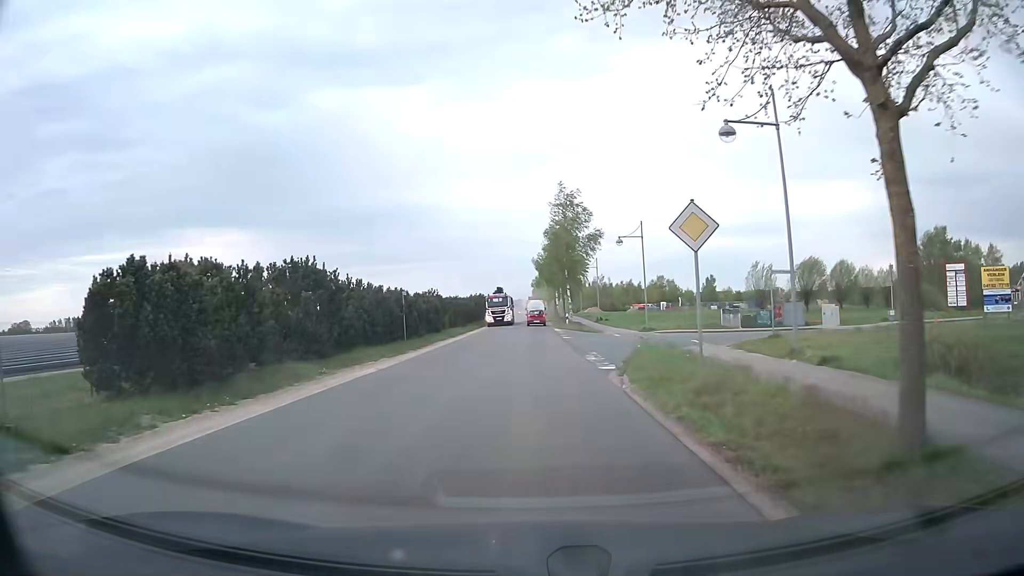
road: tertiary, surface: asphalt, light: Day
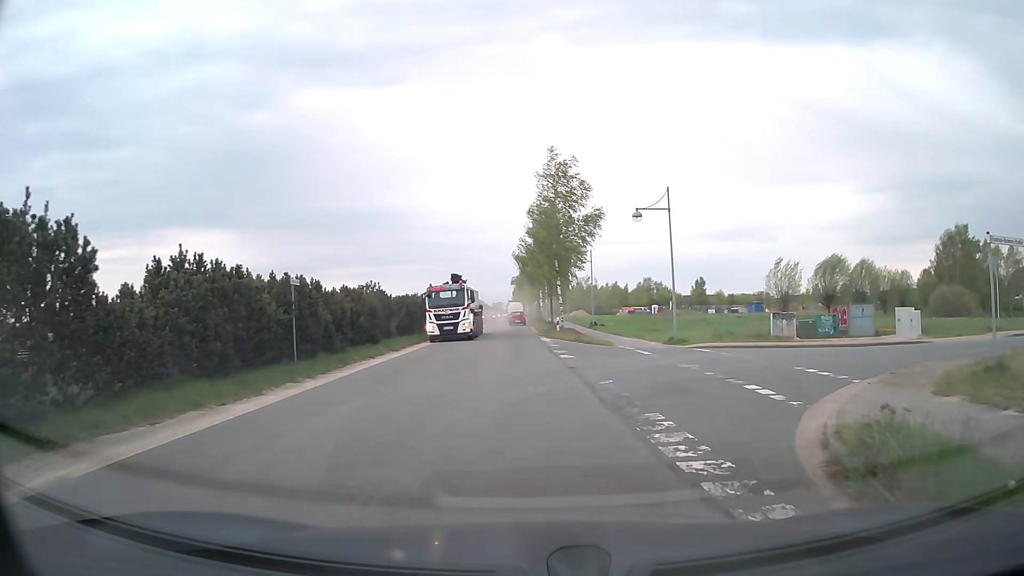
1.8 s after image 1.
(0.0, +13.3) m; +1°
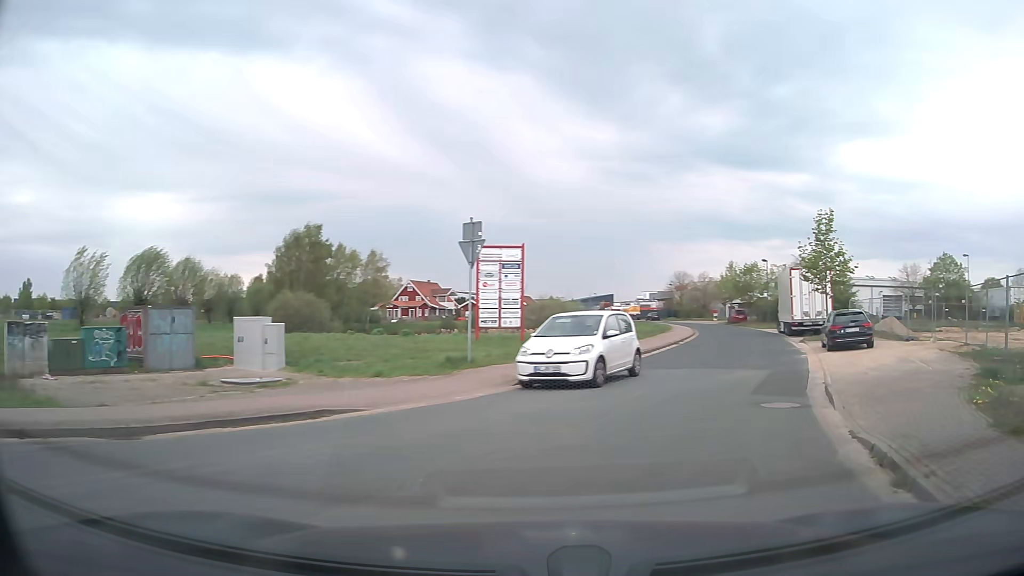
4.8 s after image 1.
(+7.4, +16.2) m; +58°
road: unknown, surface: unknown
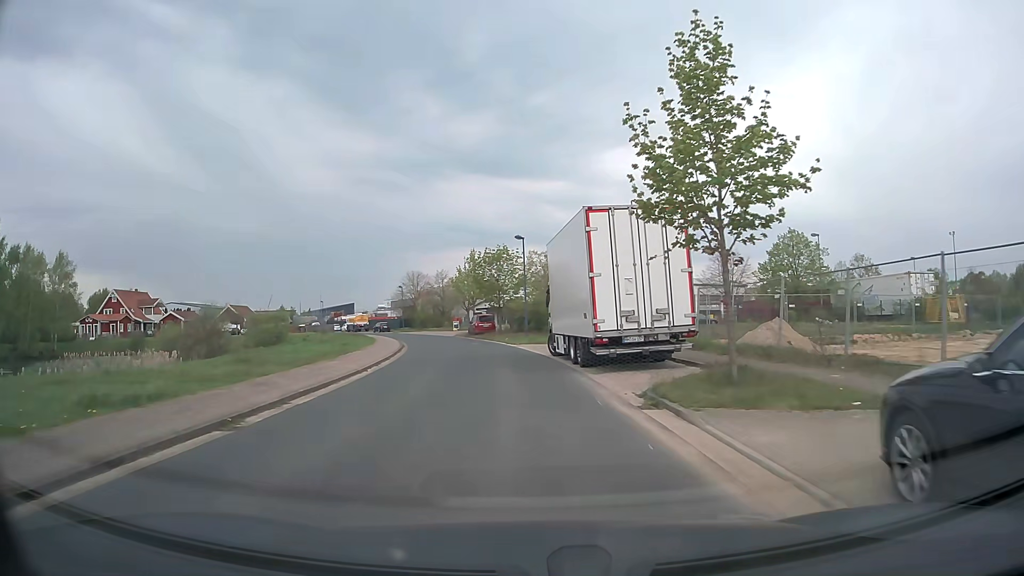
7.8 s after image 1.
(+7.6, +22.6) m; +22°
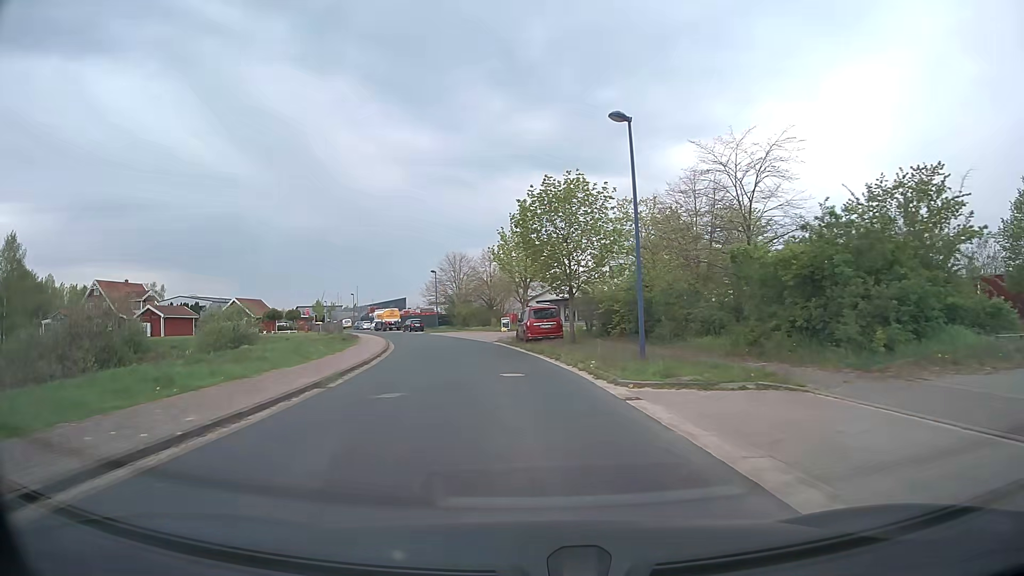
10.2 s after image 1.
(-1.3, +24.9) m; -5°
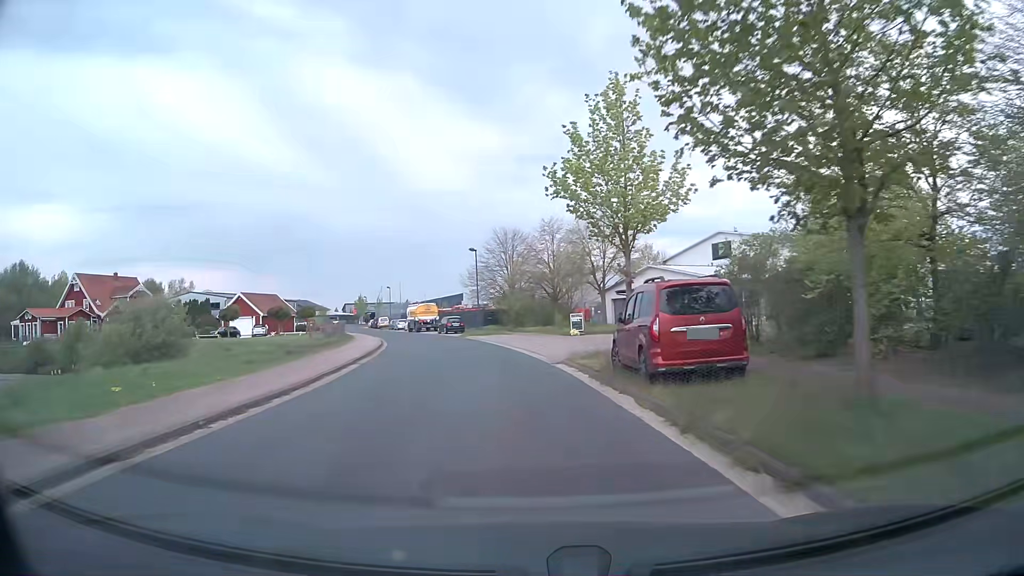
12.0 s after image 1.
(-1.1, +20.7) m; -6°
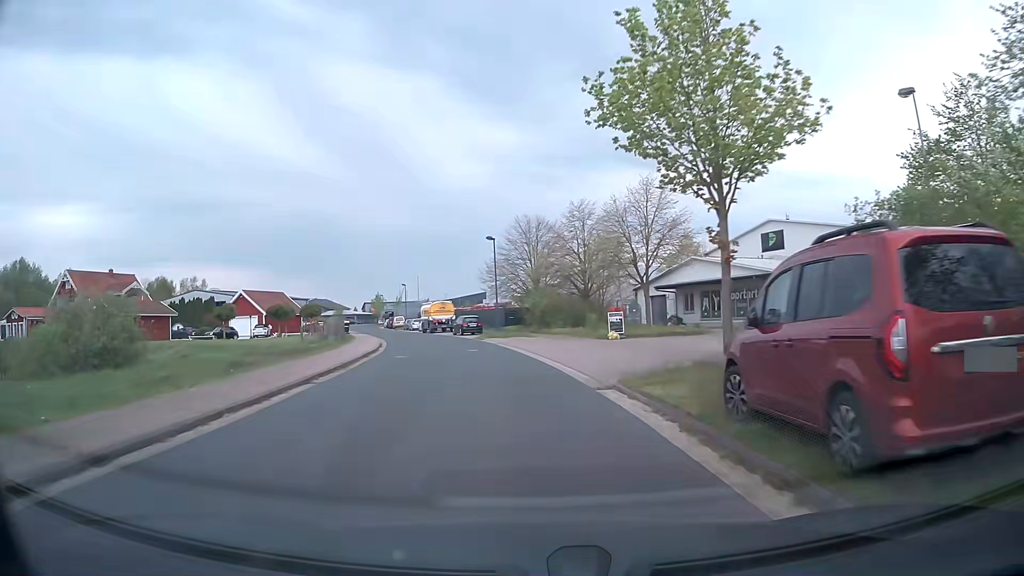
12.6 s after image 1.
(-0.1, +7.1) m; -2°
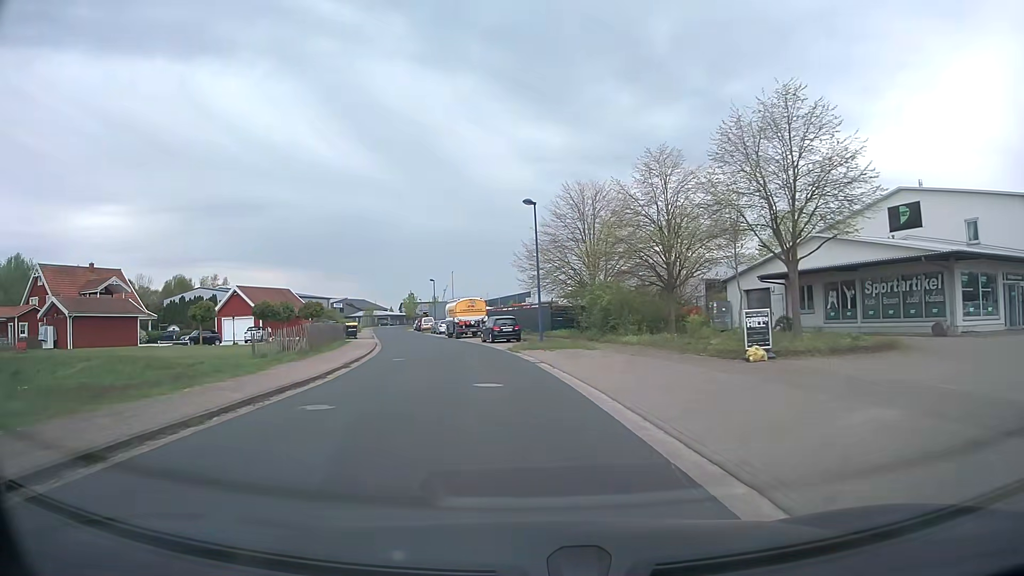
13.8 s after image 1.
(-0.5, +14.1) m; -4°
(0, +10) (-1, +20) (-3, +30) (-5, +40) (-7, +49) (-10, +59) (-12, +69) (-14, +78) (-17, +88) (-19, +98) m
